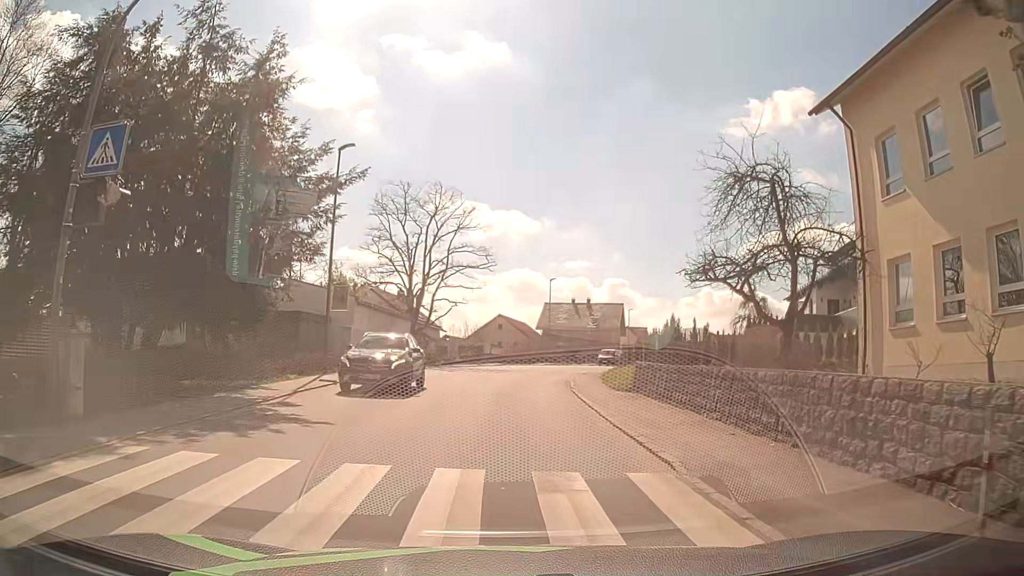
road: tertiary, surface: asphalt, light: Day
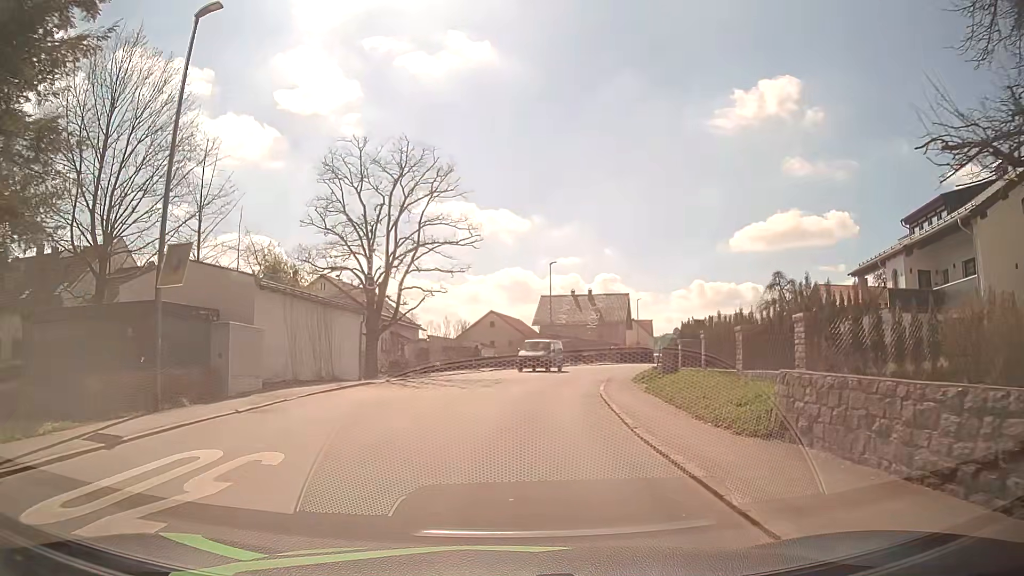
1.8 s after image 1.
(0.0, +11.7) m; 0°
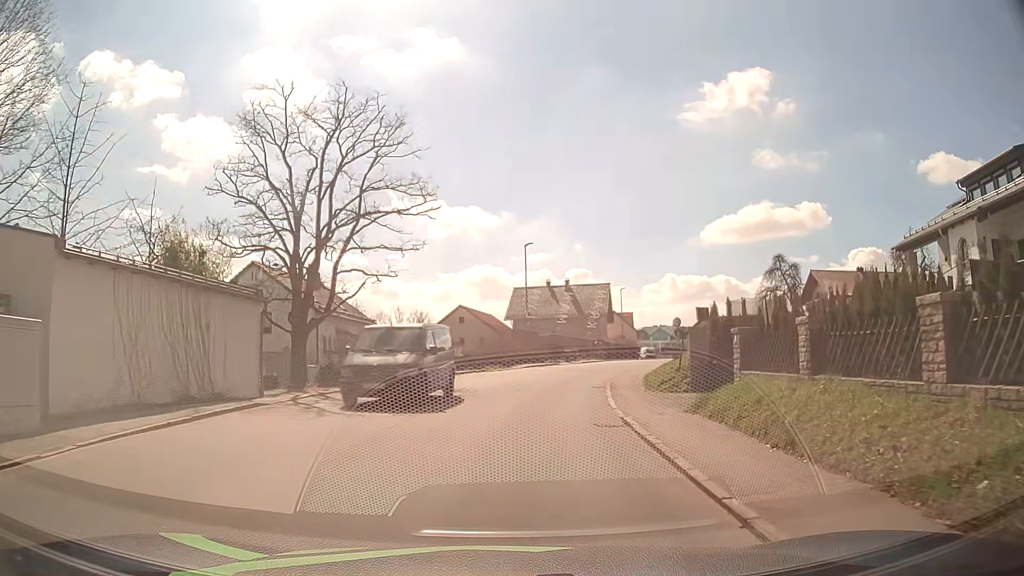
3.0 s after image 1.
(+0.2, +8.4) m; +3°
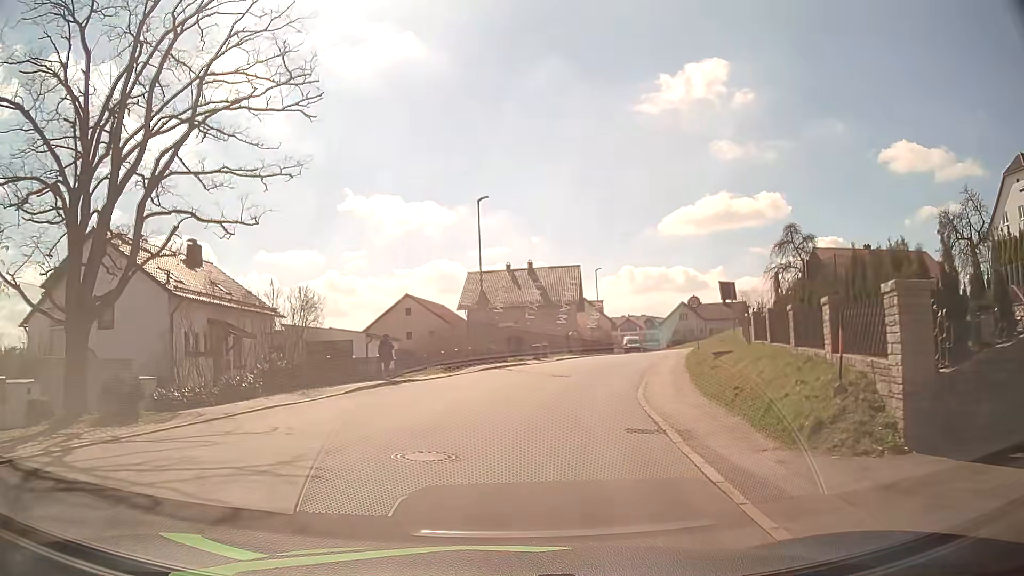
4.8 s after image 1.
(+0.4, +13.3) m; +3°
(0, +10) (+2, +20) (+4, +30) (+7, +39) (+10, +49) (+13, +58) (+16, +68) (+19, +77) (+20, +87) (+21, +97) m
